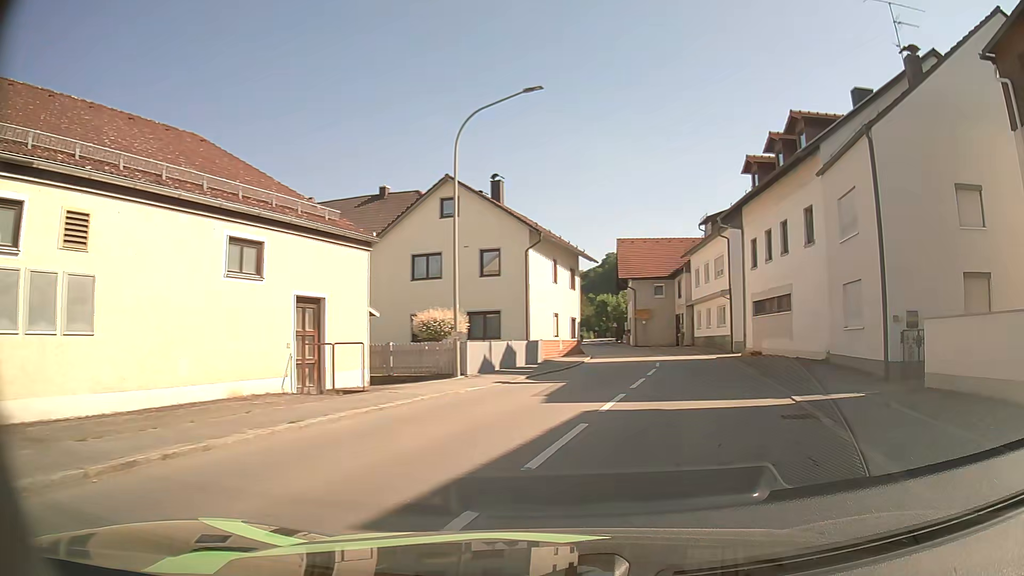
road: secondary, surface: asphalt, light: Day
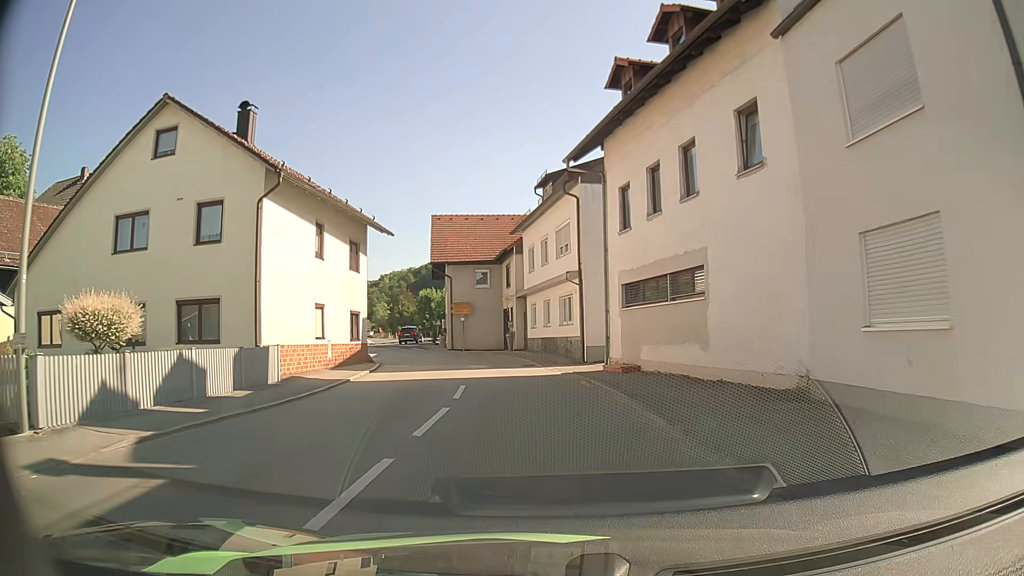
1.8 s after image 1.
(+2.2, +11.2) m; +15°
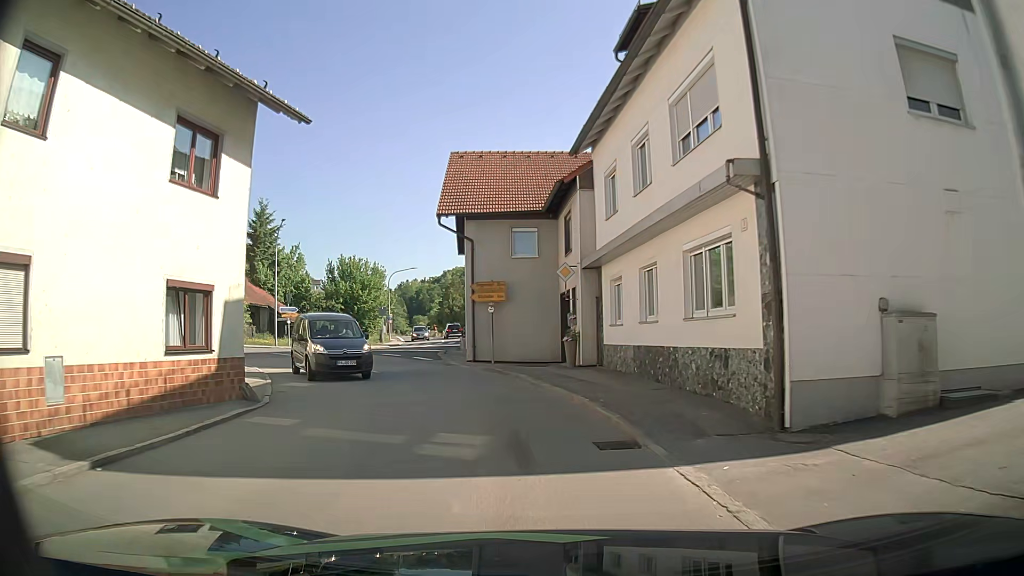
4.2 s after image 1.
(-0.5, +16.5) m; -5°
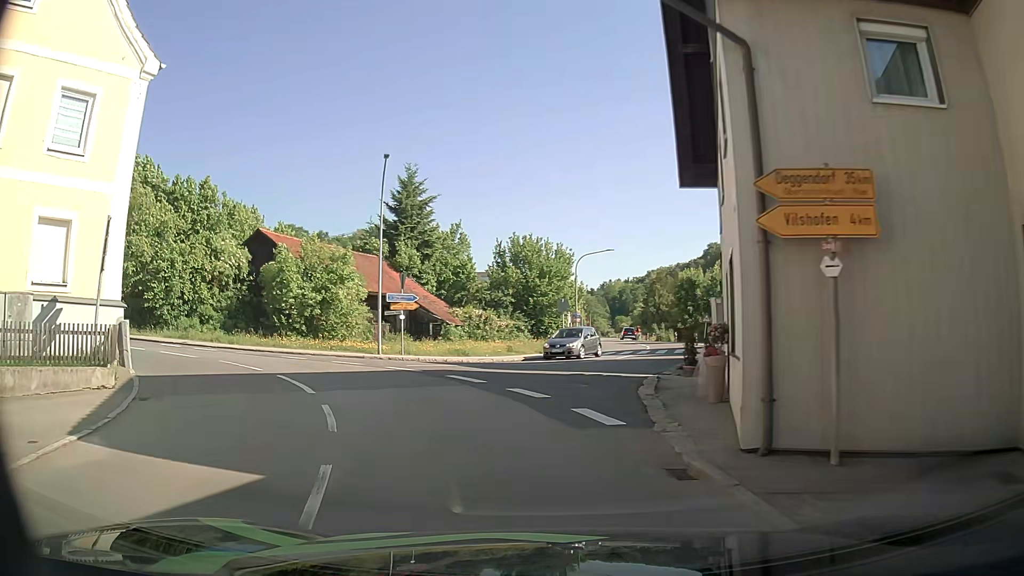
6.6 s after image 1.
(-2.1, +17.2) m; -15°
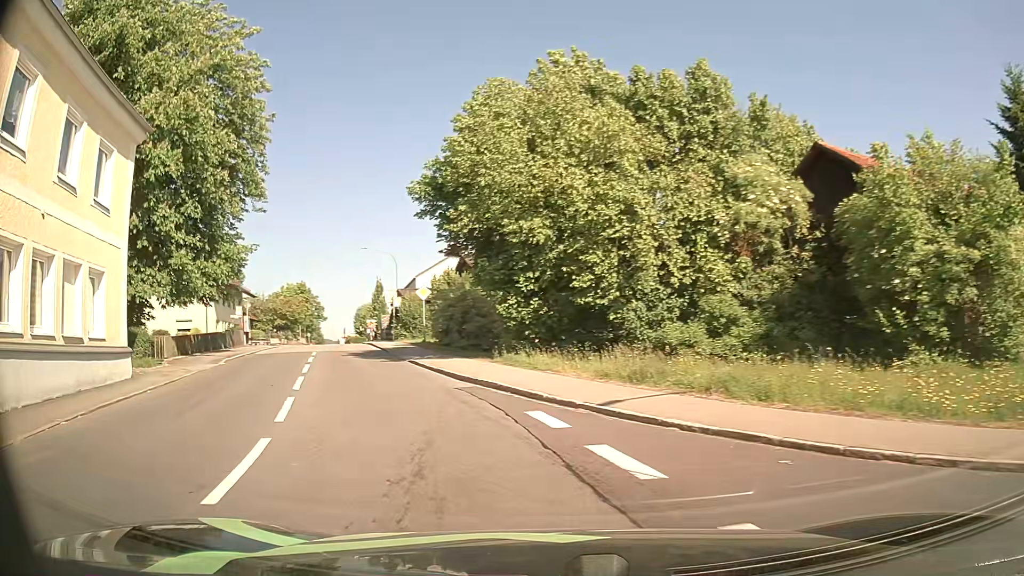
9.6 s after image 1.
(-8.2, +19.9) m; -51°
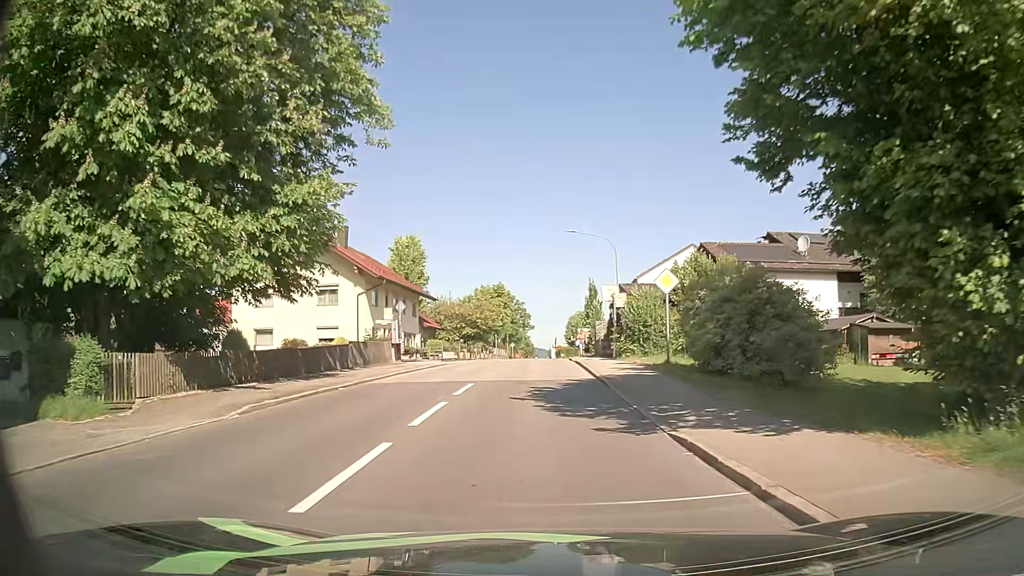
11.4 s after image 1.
(-2.9, +13.7) m; -18°
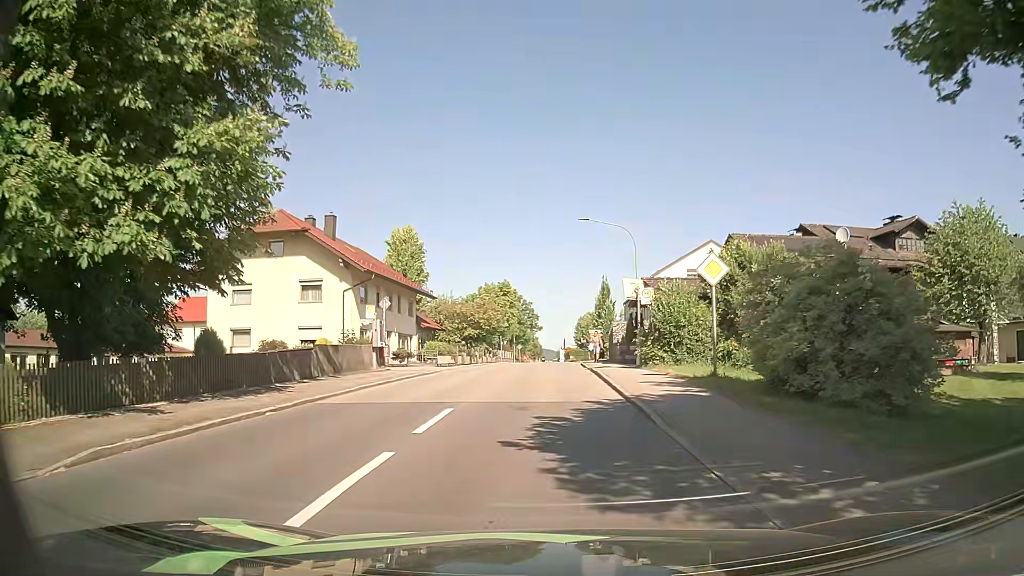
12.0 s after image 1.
(-0.1, +5.0) m; -2°
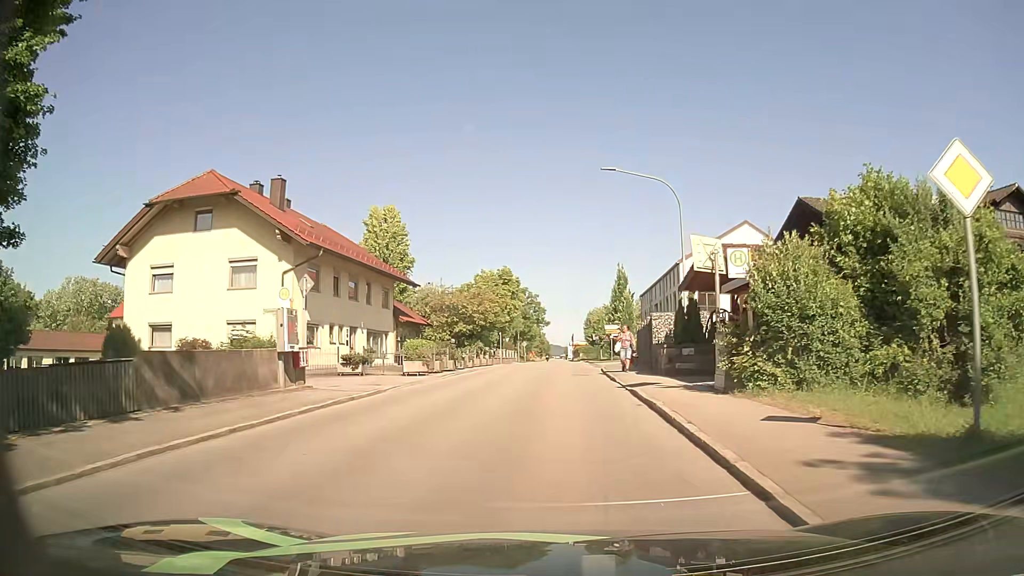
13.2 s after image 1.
(-0.1, +10.4) m; -1°
(0, +10) (0, +20) (+1, +30) (+1, +40) (+2, +50) (+3, +60) (+3, +70) (+3, +80) (+4, +90) (+4, +100) m
